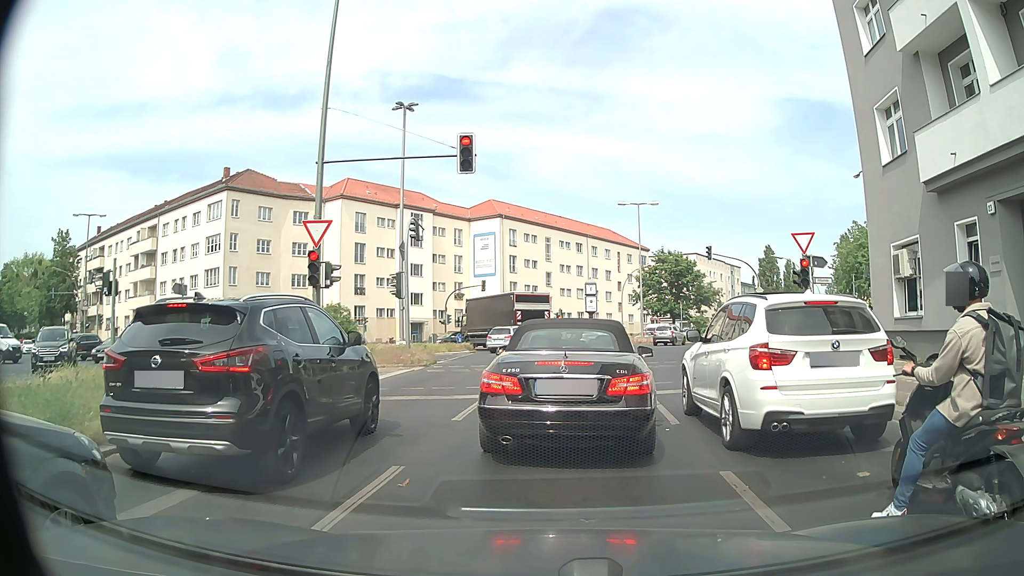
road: secondary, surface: asphalt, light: Day
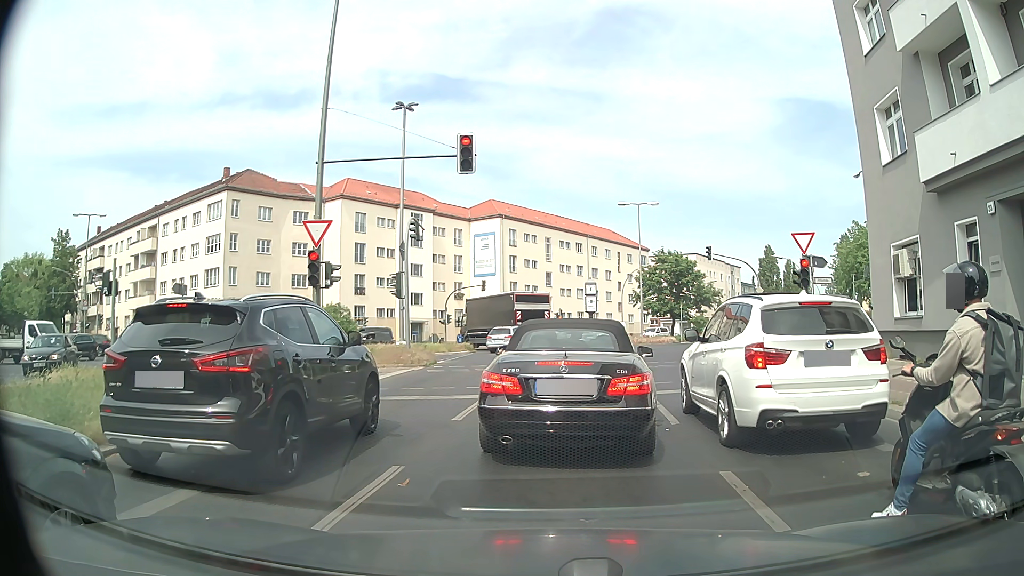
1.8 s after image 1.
(0.0, 0.0) m; 0°
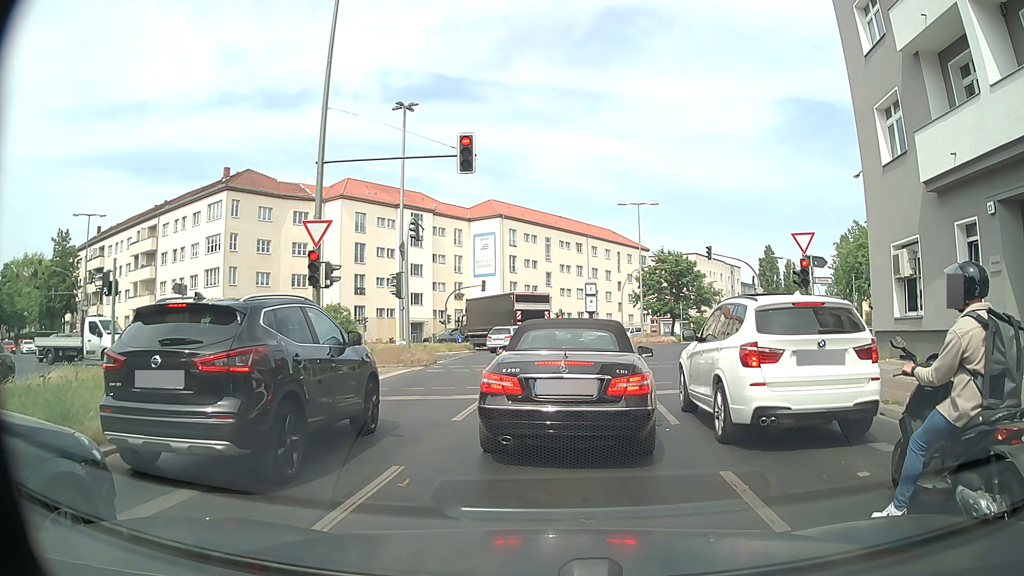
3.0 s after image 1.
(0.0, 0.0) m; 0°
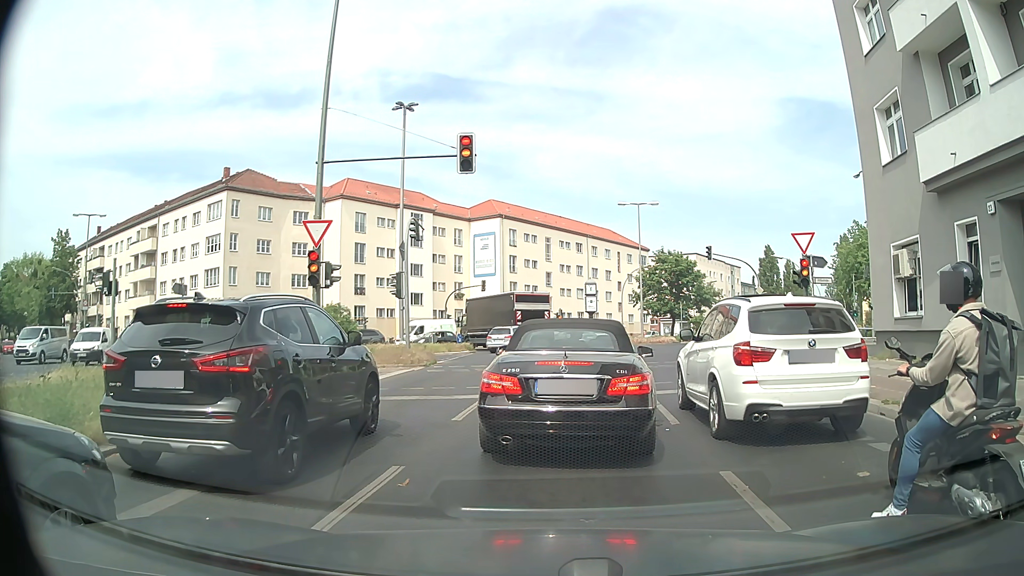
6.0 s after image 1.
(0.0, 0.0) m; 0°
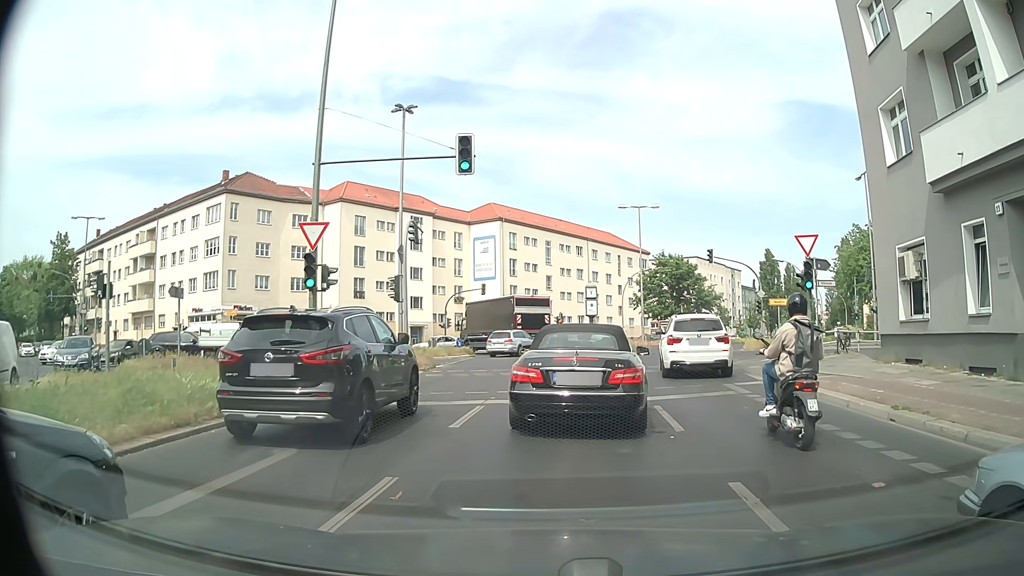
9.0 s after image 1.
(0.0, +0.4) m; 0°
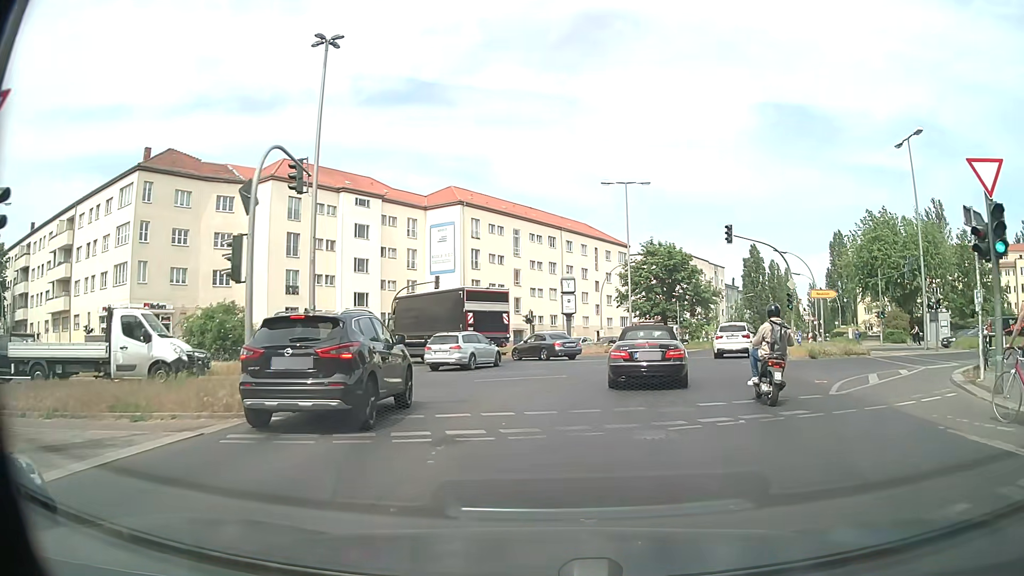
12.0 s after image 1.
(0.0, +11.9) m; +2°
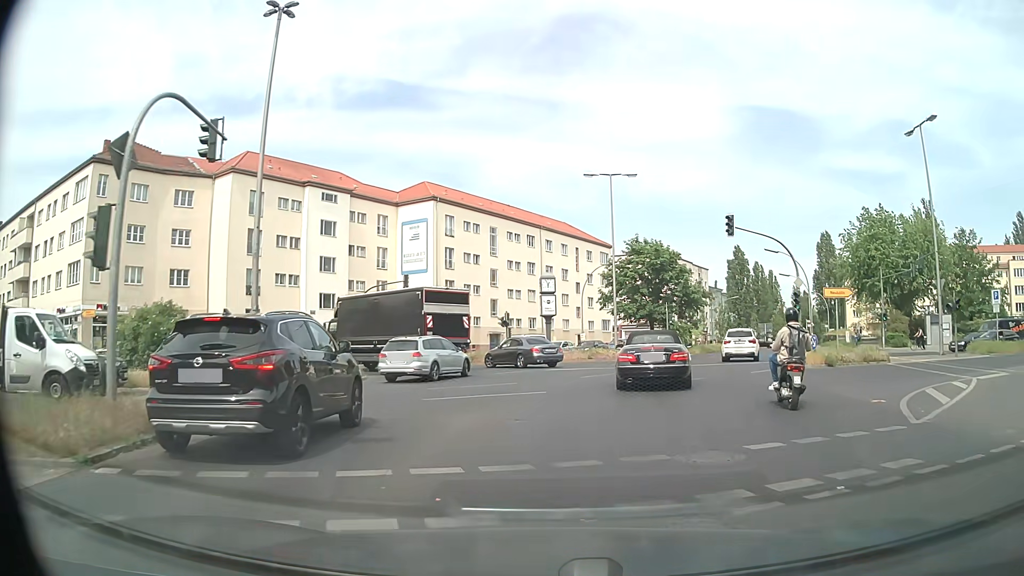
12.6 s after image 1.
(+0.1, +4.2) m; +1°
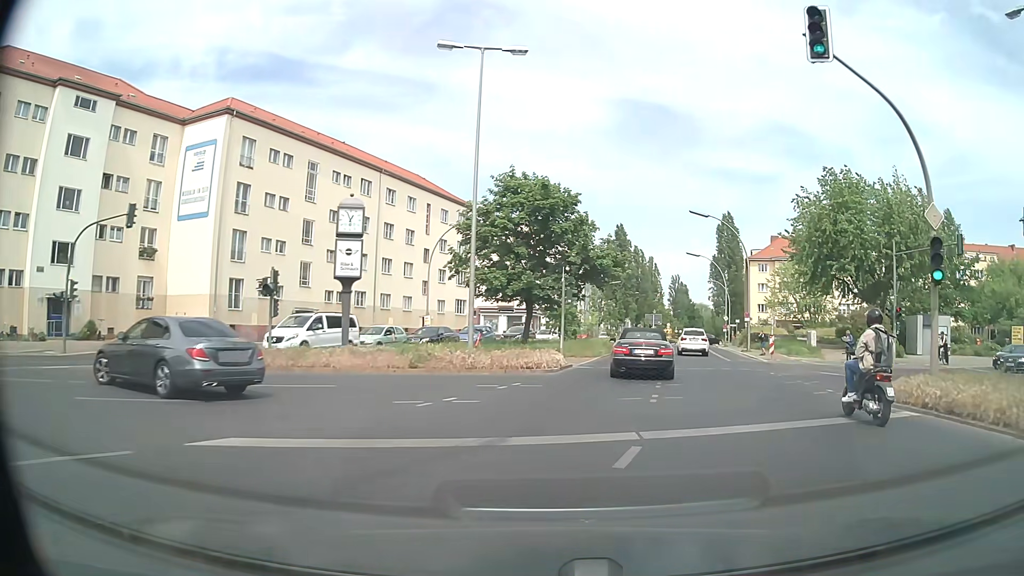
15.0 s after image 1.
(+2.1, +21.1) m; +12°
(+1, +10) (+2, +20) (+4, +30) (+6, +40) (+8, +49) (+10, +59) (+12, +69) (+14, +79) (+17, +88) (+19, +98) m
